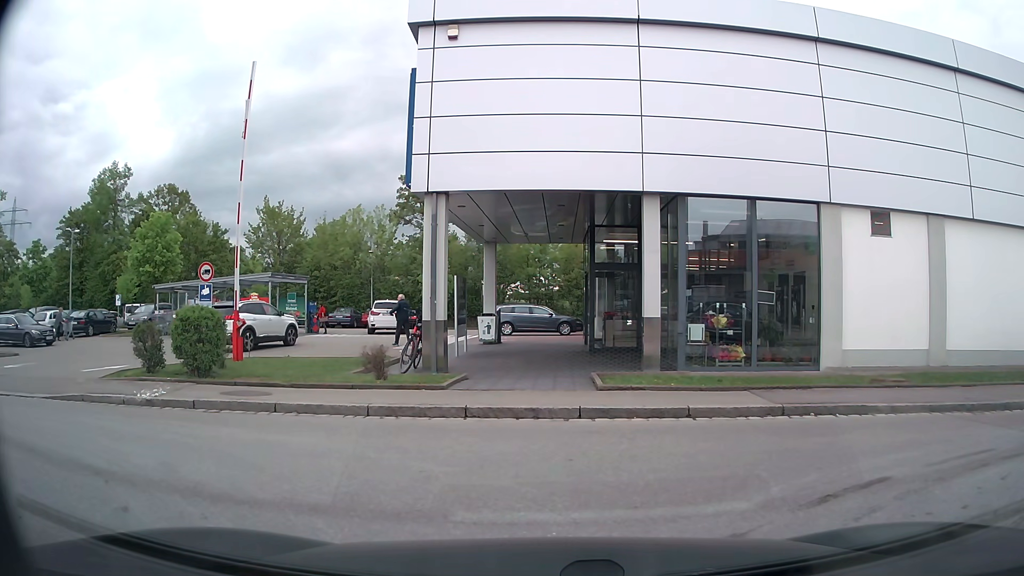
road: service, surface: asphalt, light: Day
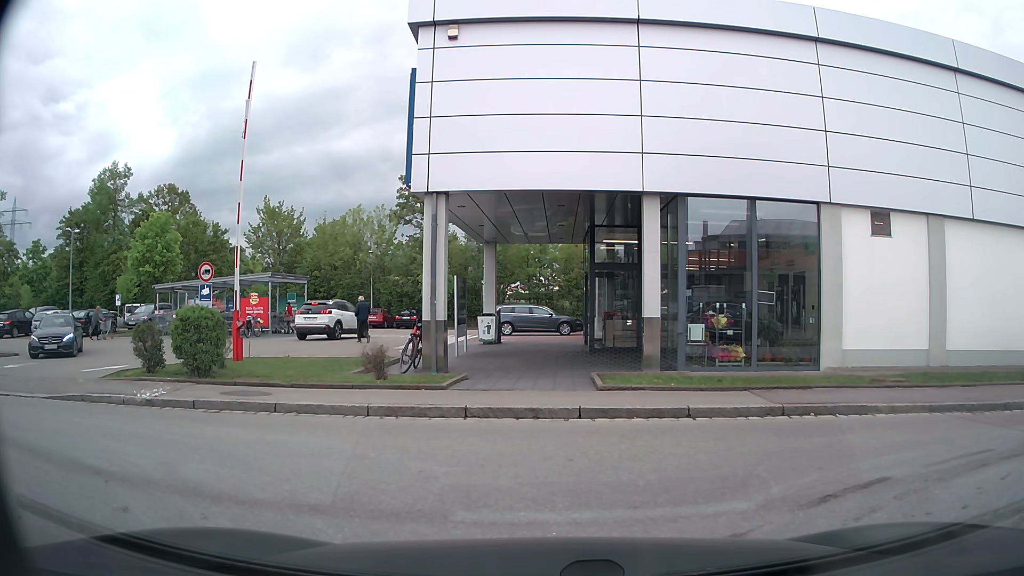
(0.0, 0.0) m; 0°
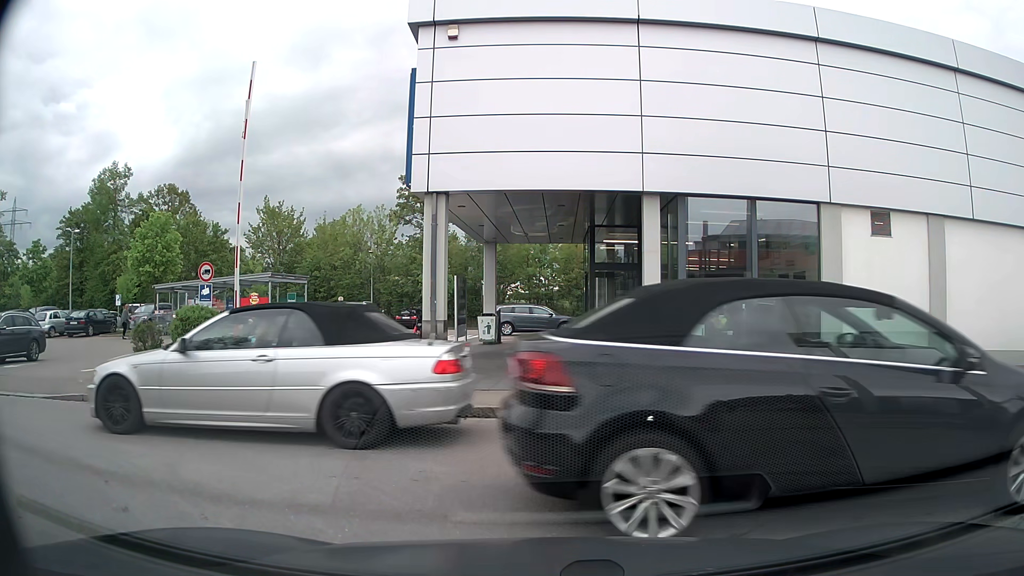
(0.0, 0.0) m; 0°
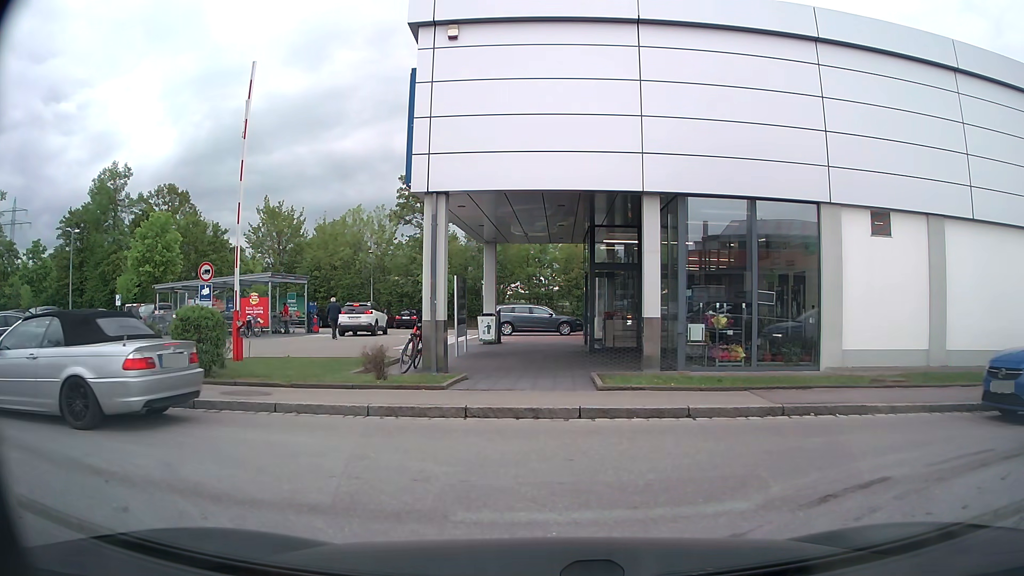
(0.0, 0.0) m; 0°
